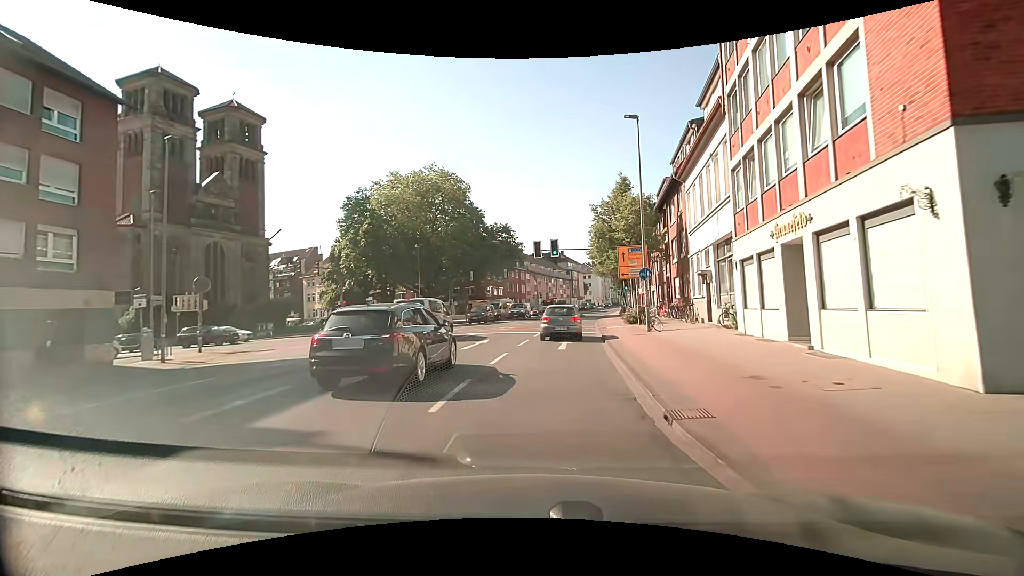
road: secondary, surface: asphalt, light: Day
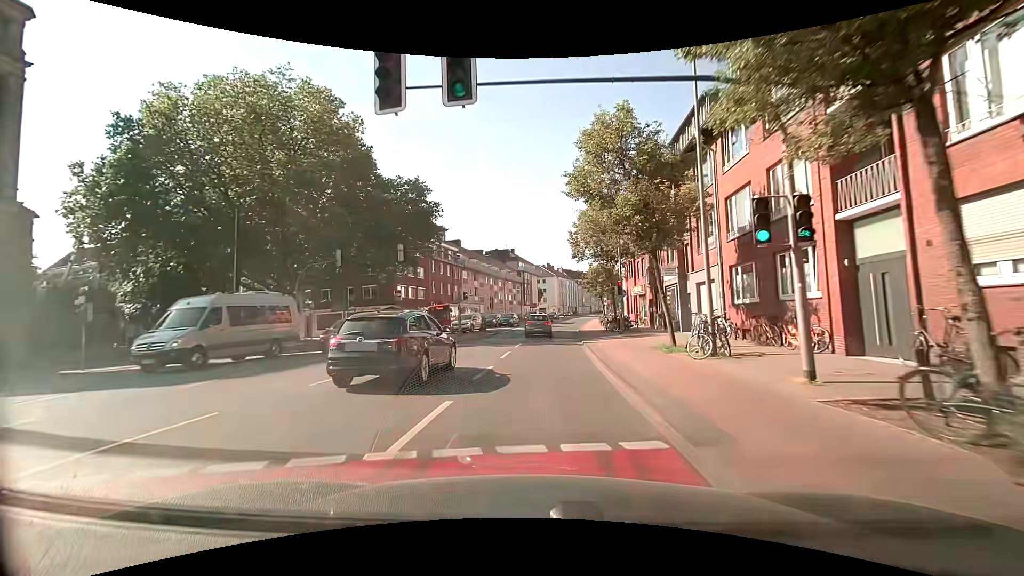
(+1.8, +29.5) m; +5°
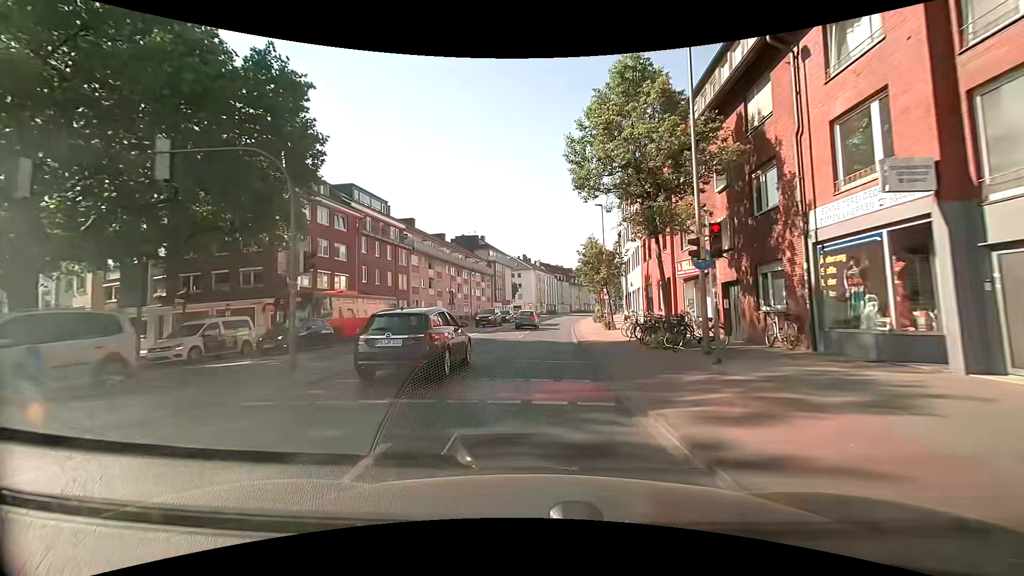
(+0.7, +19.7) m; +3°
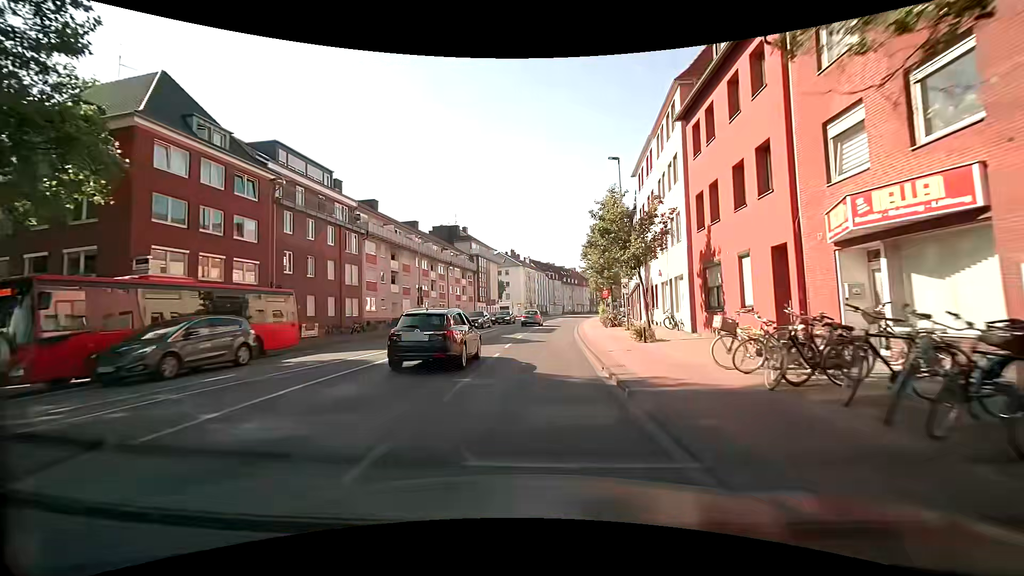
(+0.2, +13.5) m; +2°
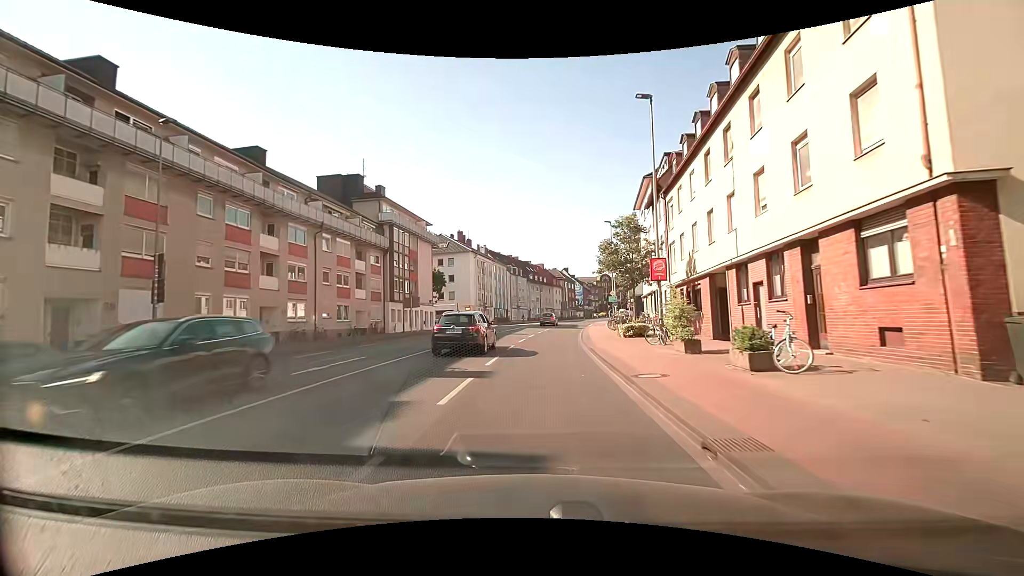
(+1.0, +35.4) m; +4°
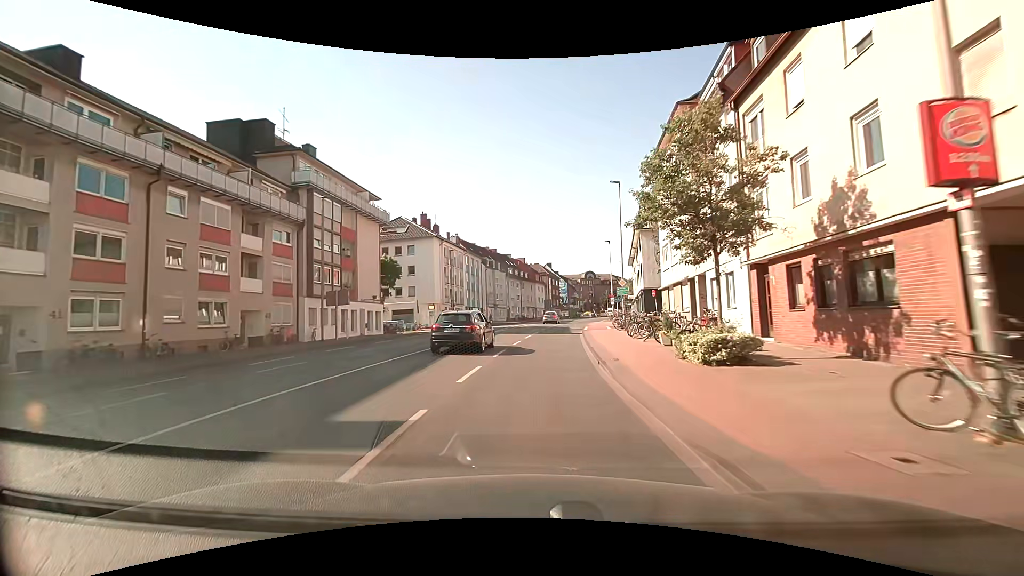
(+0.3, +15.1) m; +2°
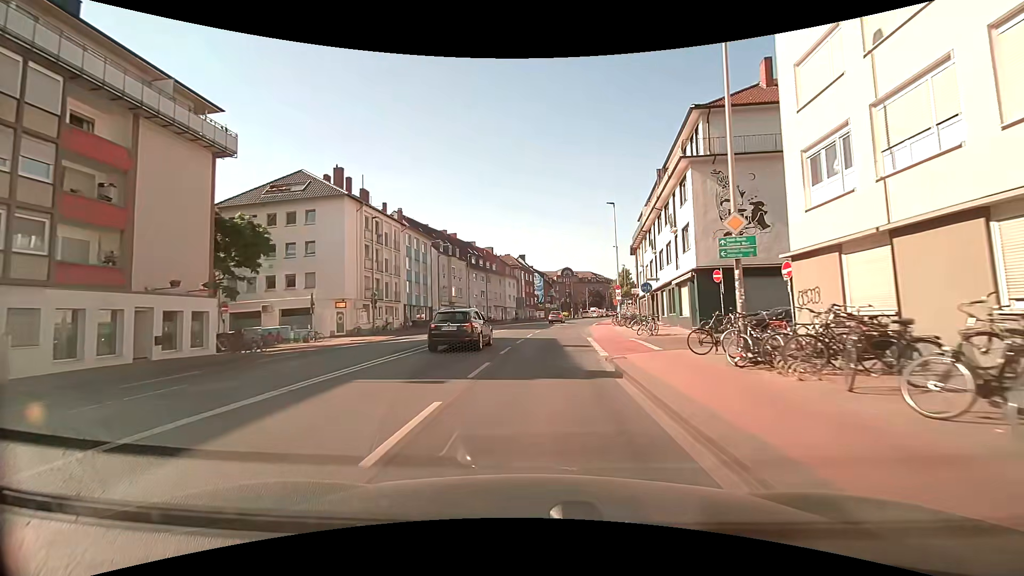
(+0.6, +22.9) m; +3°
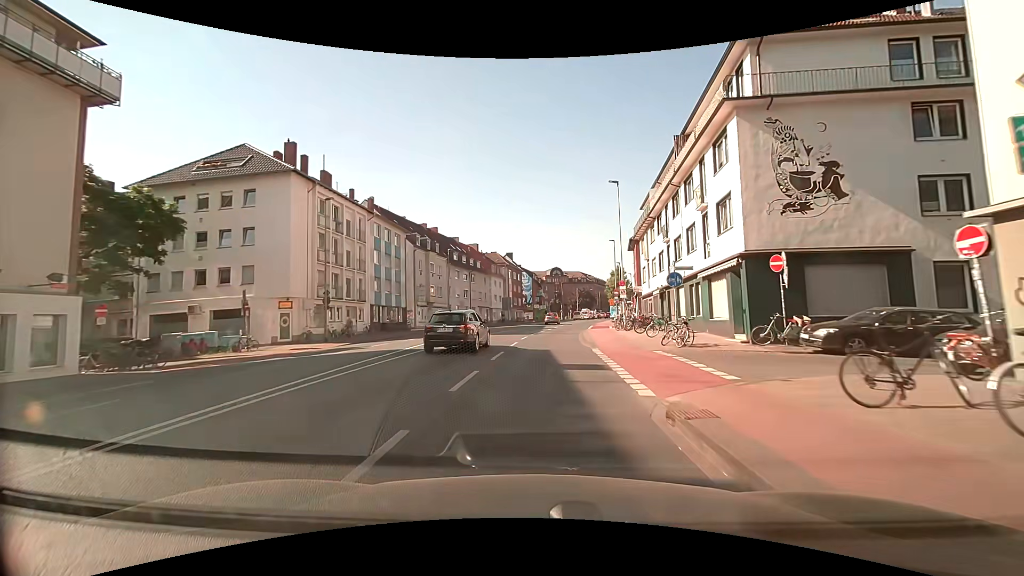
(+0.1, +7.5) m; +1°
(0, +10) (0, +20) (+1, +30) (+2, +40) (+3, +50) (+4, +60) (+6, +70) (+8, +79) (+10, +89) (+12, +99) m
